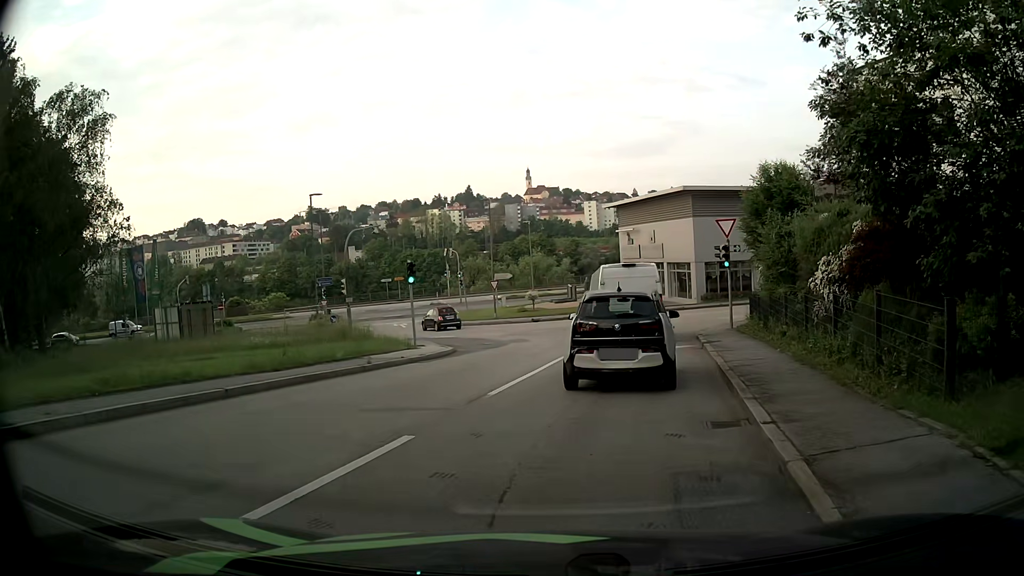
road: residential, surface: asphalt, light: Day
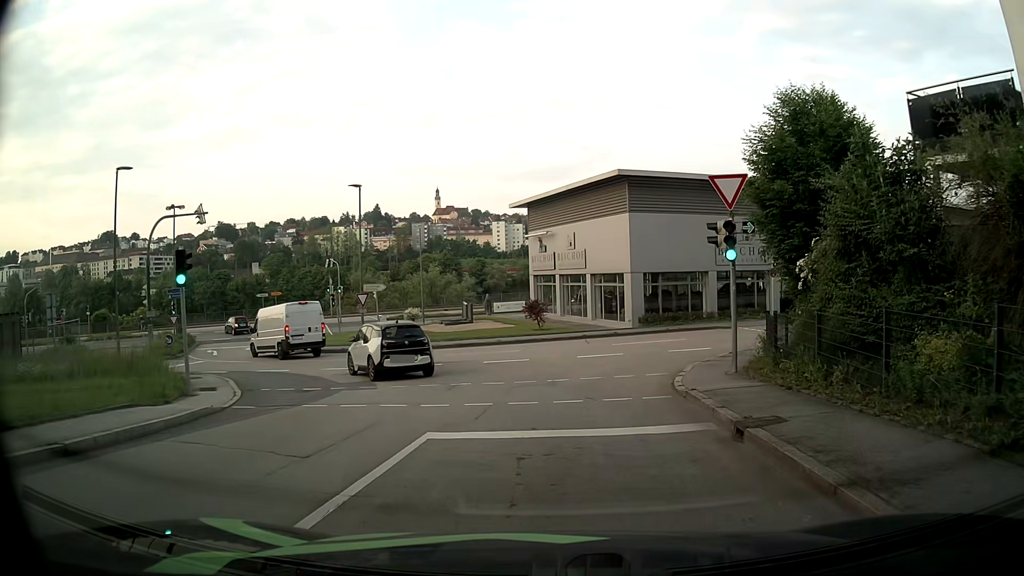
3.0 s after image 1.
(+0.7, +11.8) m; +7°
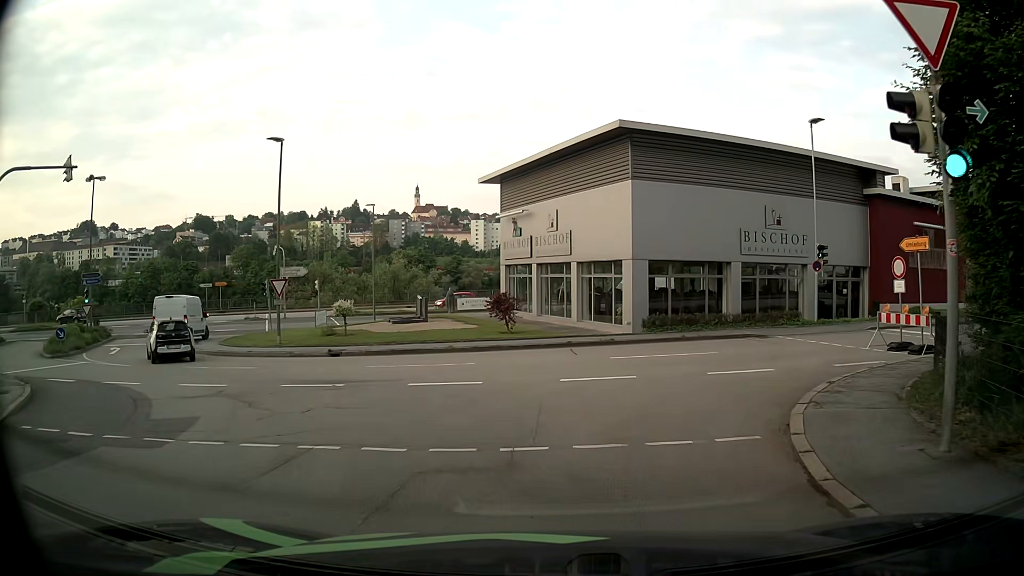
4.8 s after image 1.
(+0.2, +8.5) m; +2°
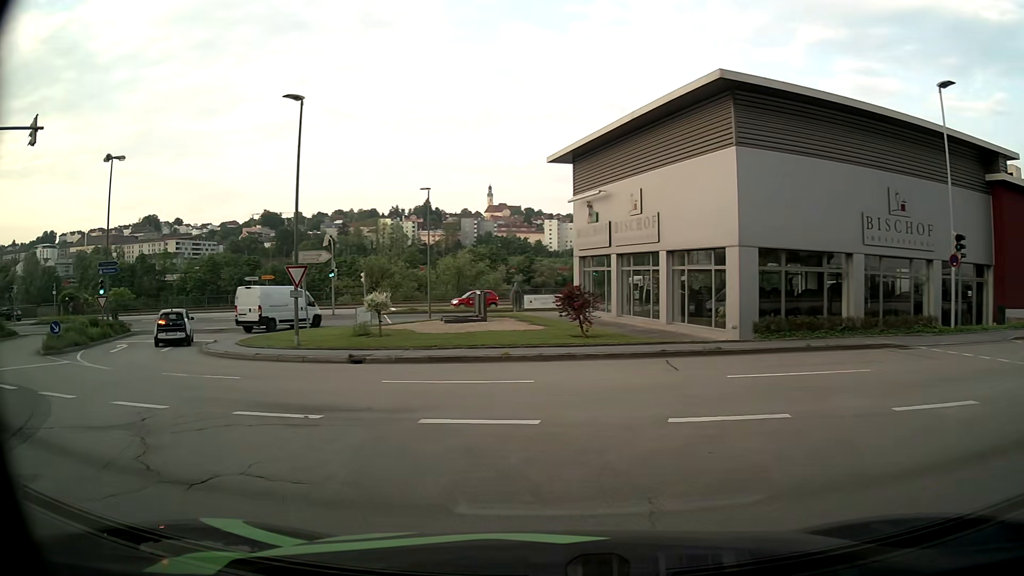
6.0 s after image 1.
(-0.1, +5.4) m; -7°
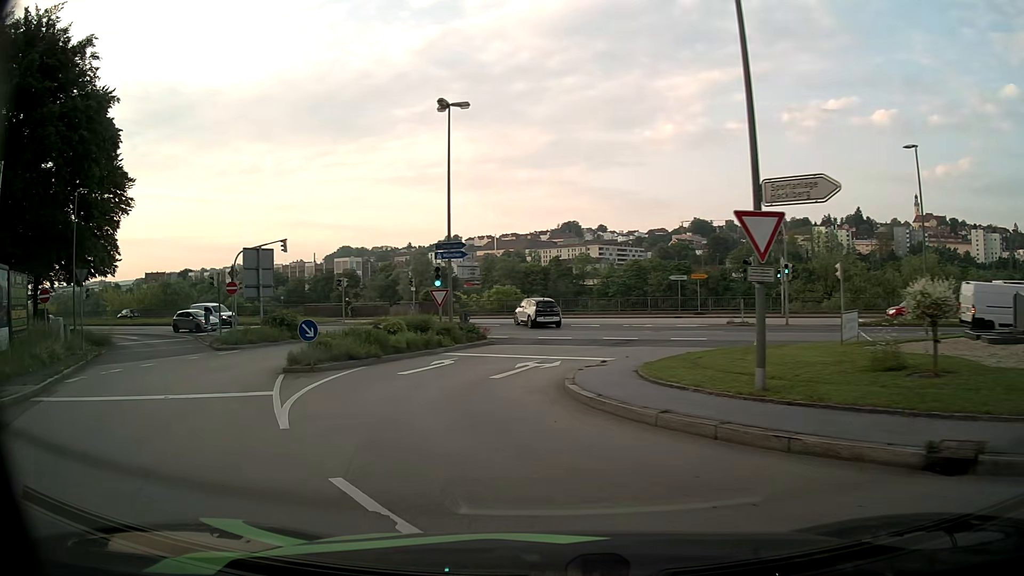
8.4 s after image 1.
(-3.4, +11.9) m; -36°
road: tertiary
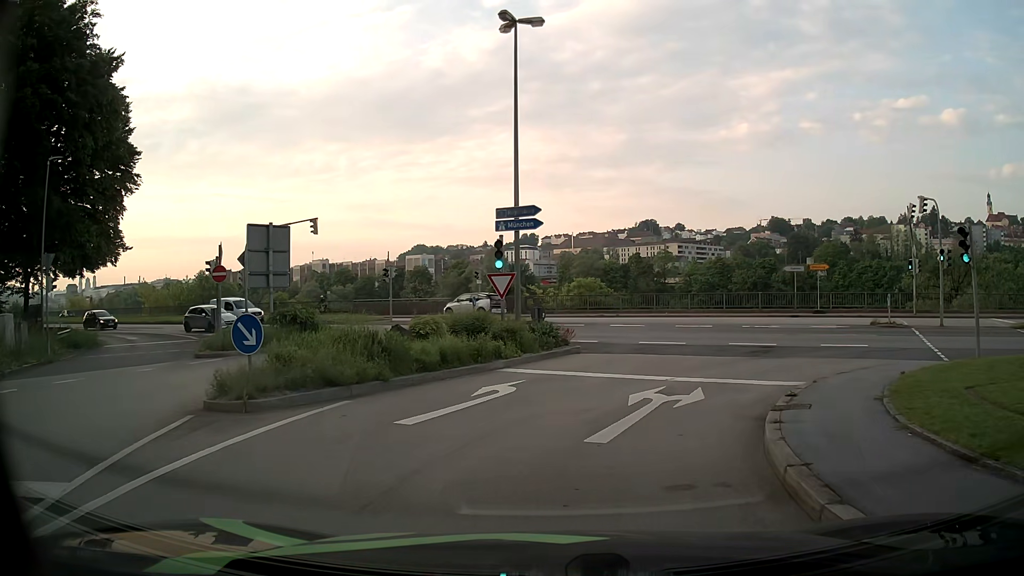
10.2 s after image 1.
(-0.6, +8.2) m; -6°
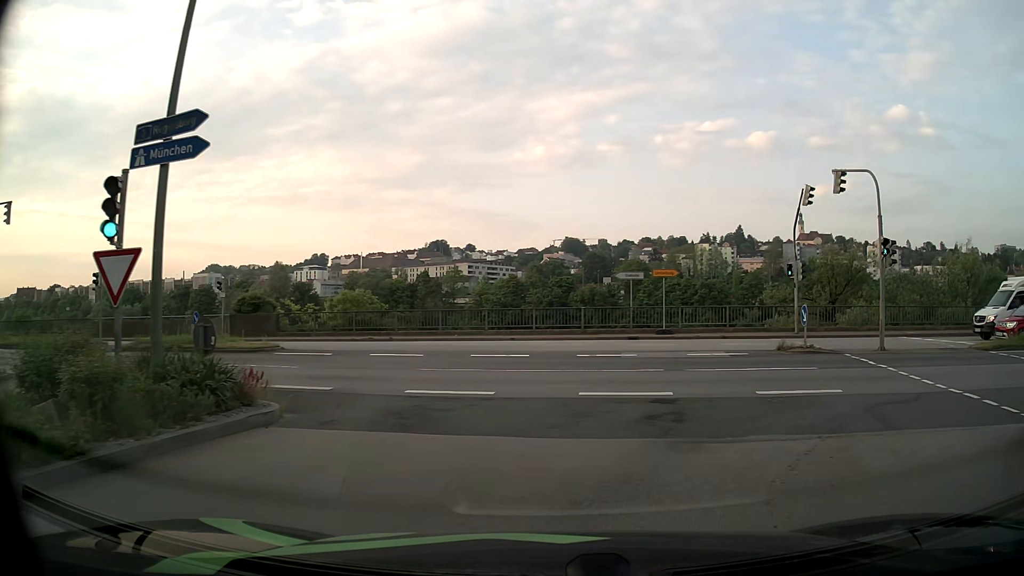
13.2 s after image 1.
(+1.2, +10.6) m; +18°
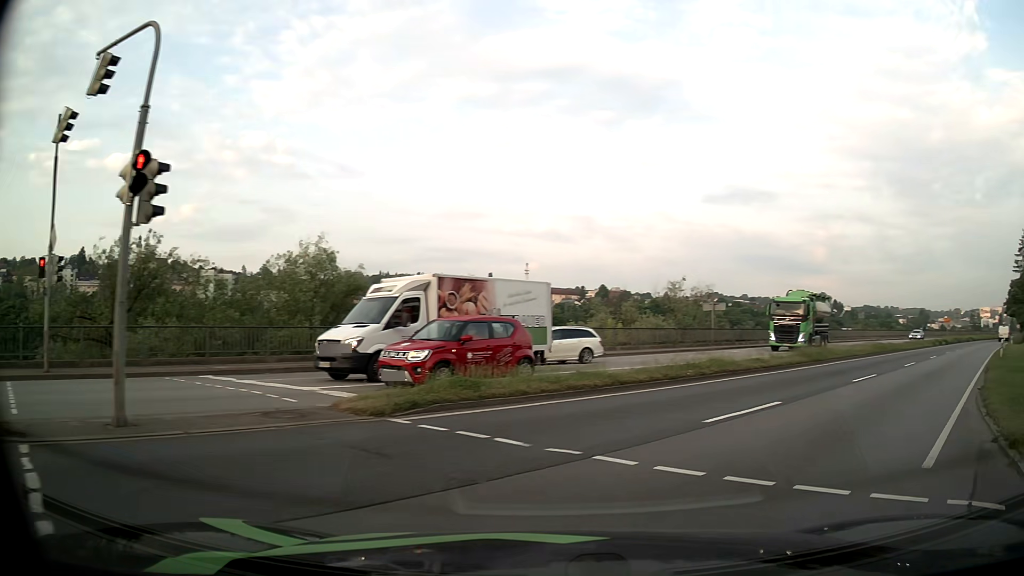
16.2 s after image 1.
(+5.4, +11.2) m; +56°
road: primary
(+3, +9) (+9, +17) (+16, +25) (+23, +32) (+29, +40) (+36, +47) (+43, +54) (+50, +62) (+57, +69) (+64, +76) m
